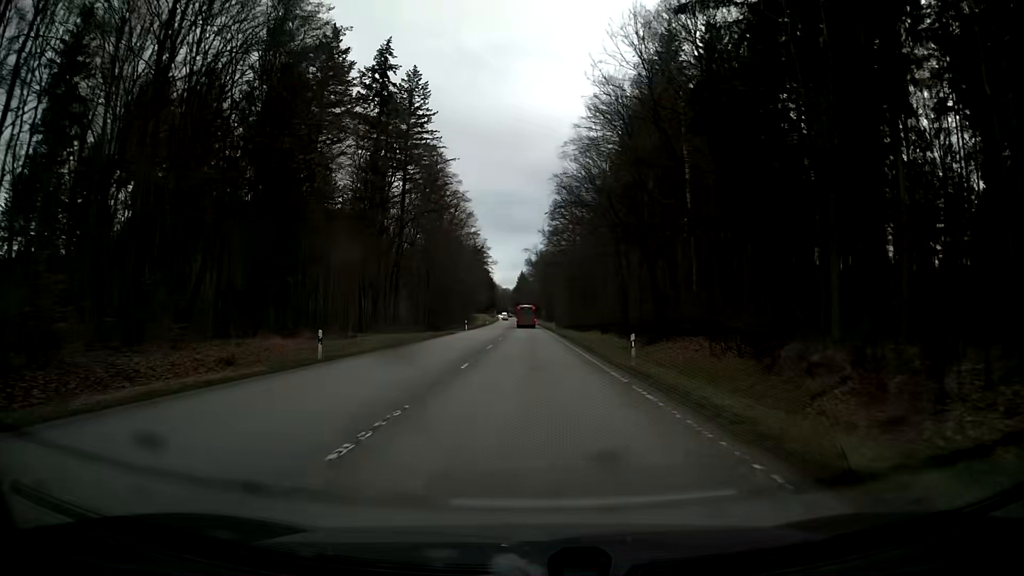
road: secondary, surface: asphalt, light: Day
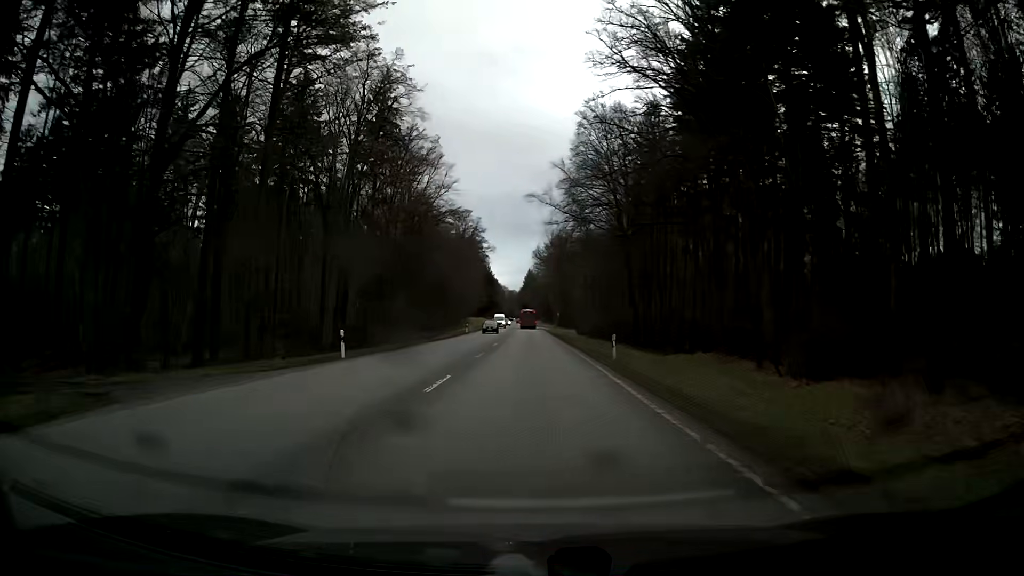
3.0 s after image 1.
(-0.1, +53.8) m; -1°
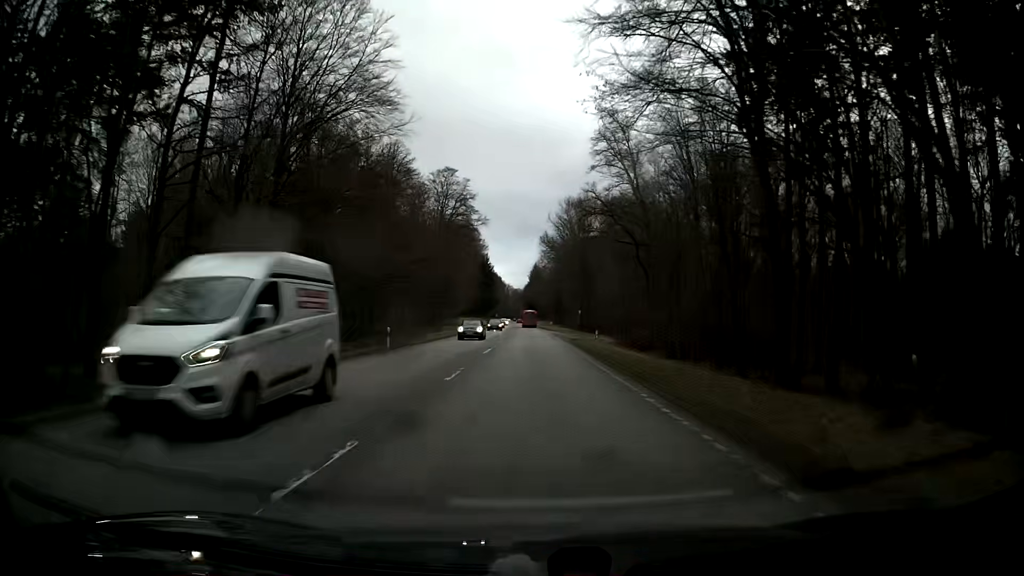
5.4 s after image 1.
(-0.2, +46.0) m; 0°
